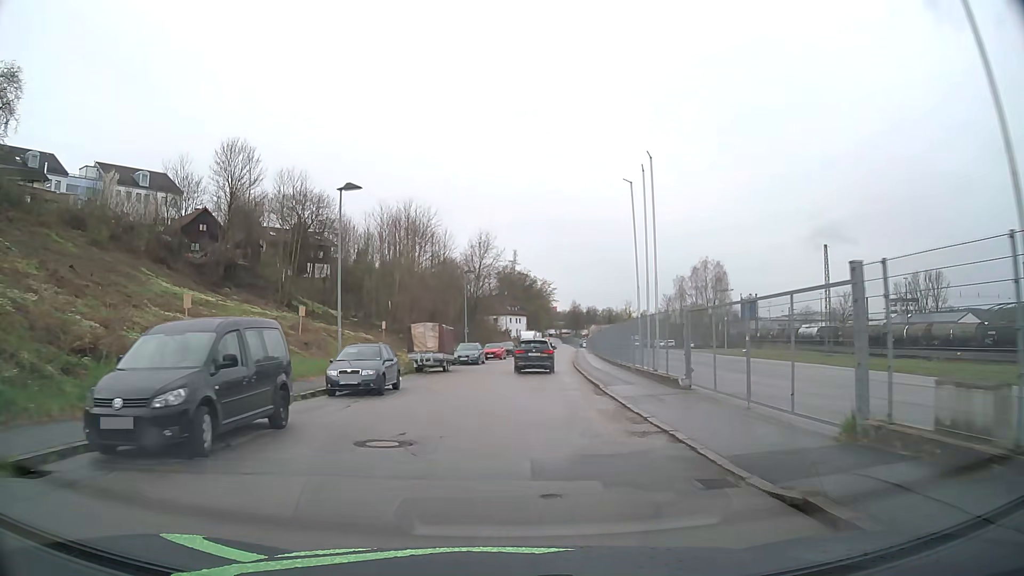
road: residential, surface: asphalt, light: Day
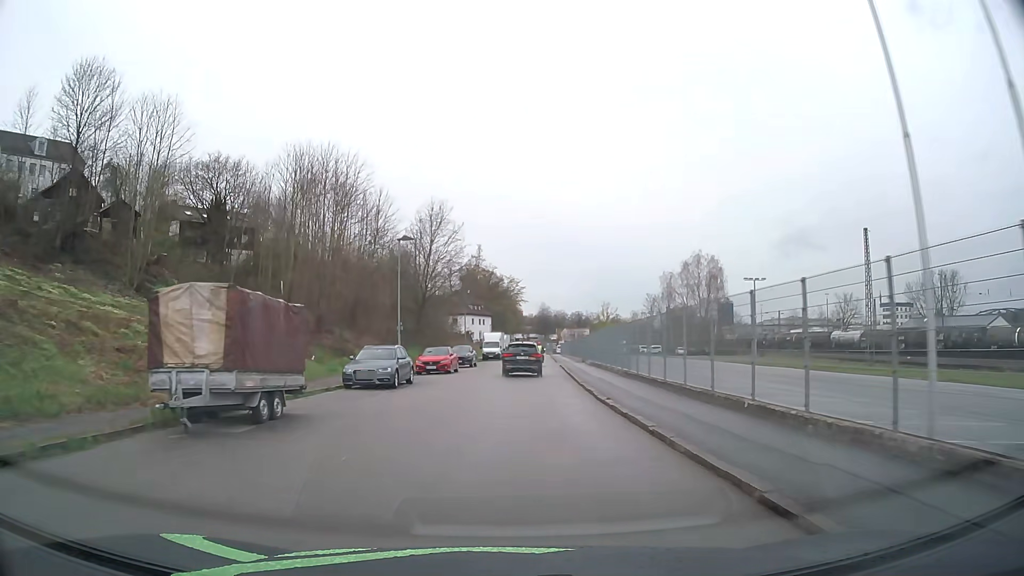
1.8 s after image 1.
(+0.8, +21.6) m; +3°
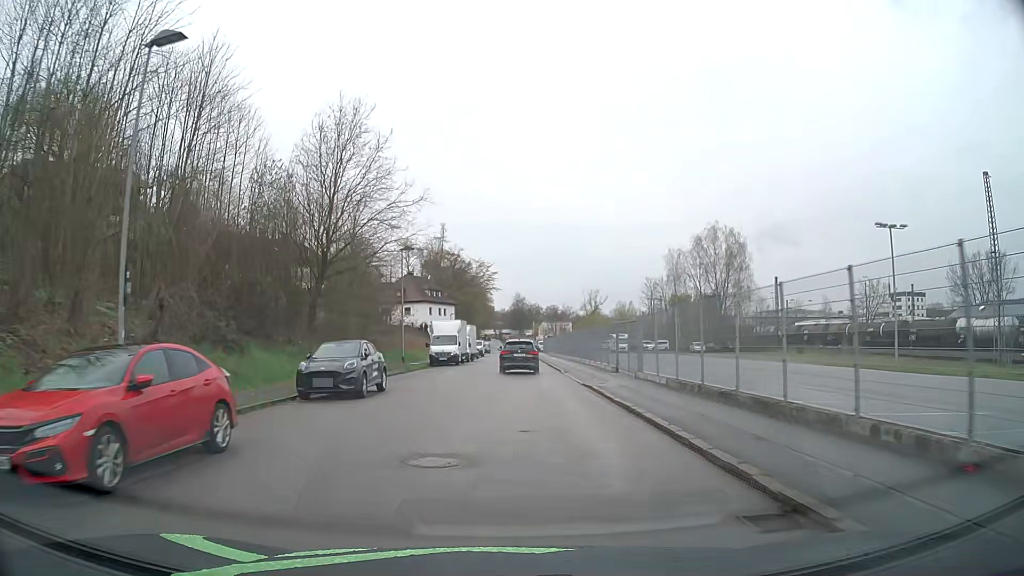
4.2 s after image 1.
(+0.8, +29.2) m; +3°
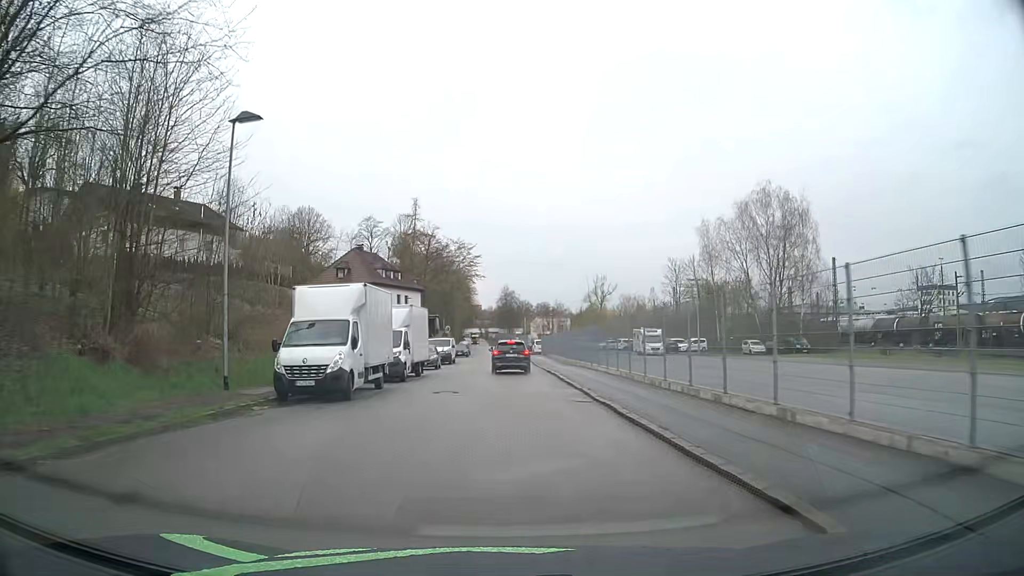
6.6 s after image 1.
(+0.2, +28.9) m; +1°
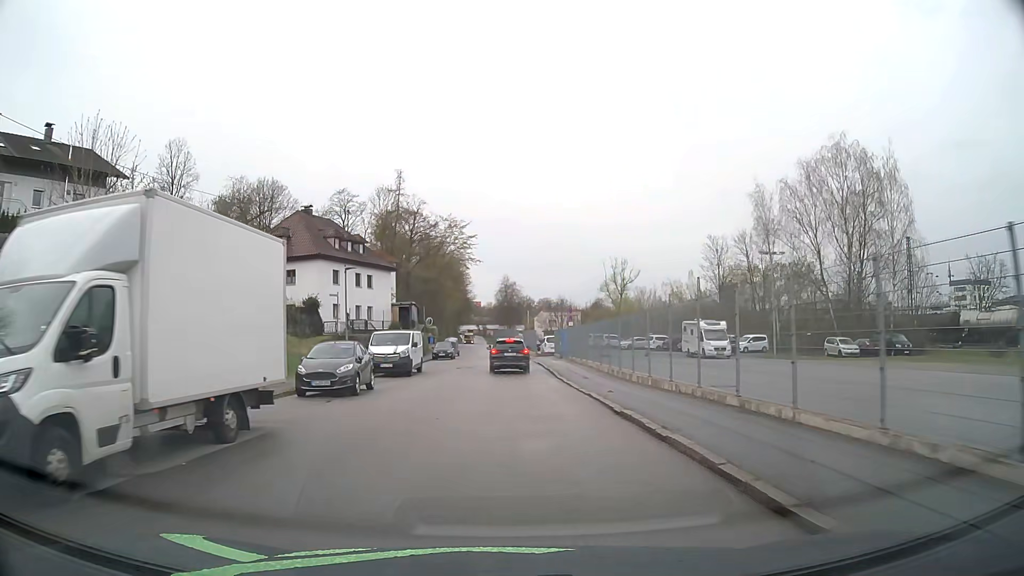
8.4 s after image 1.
(-0.1, +21.1) m; 0°
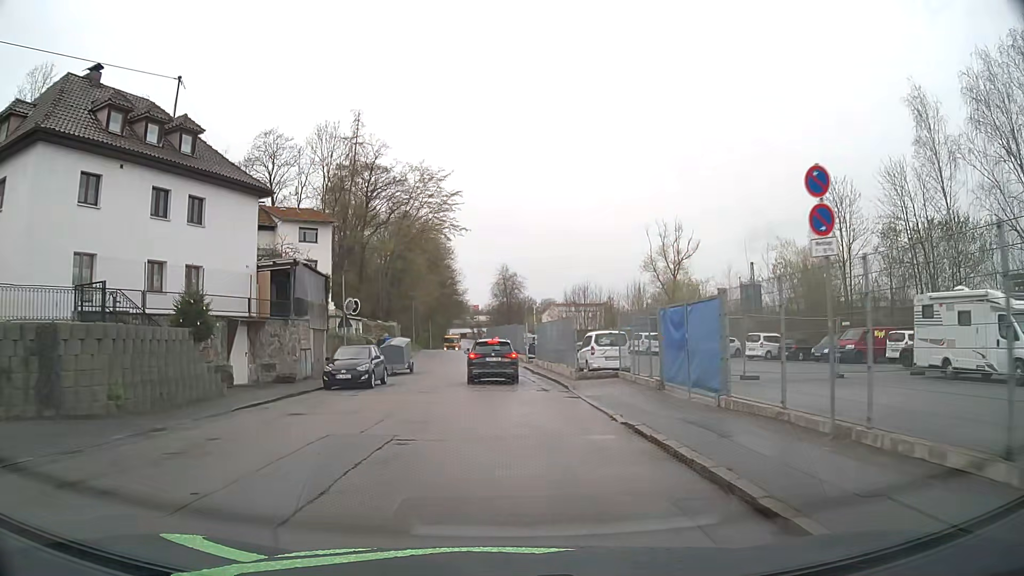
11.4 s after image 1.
(0.0, +32.8) m; 0°
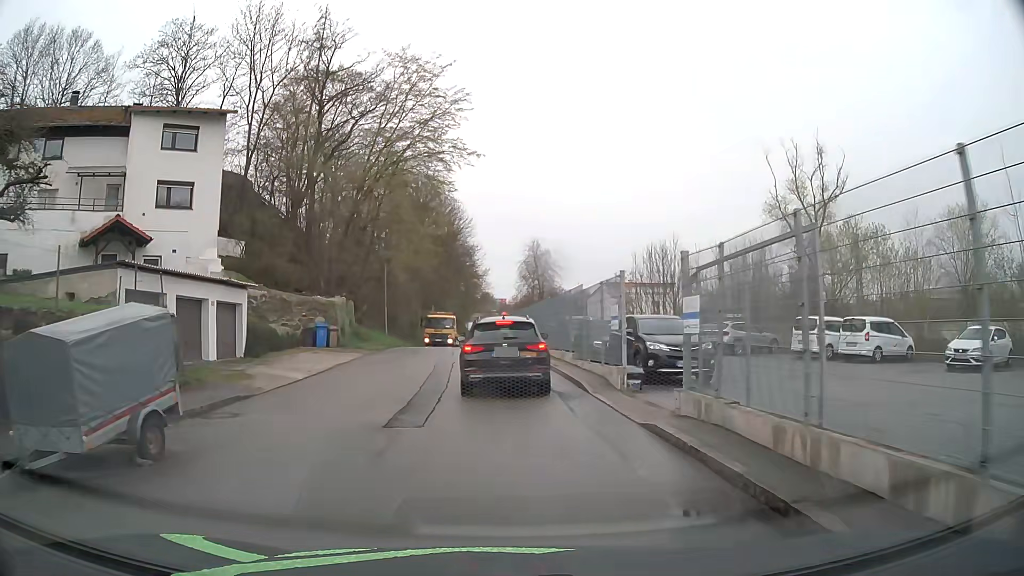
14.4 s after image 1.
(-0.3, +27.4) m; -2°
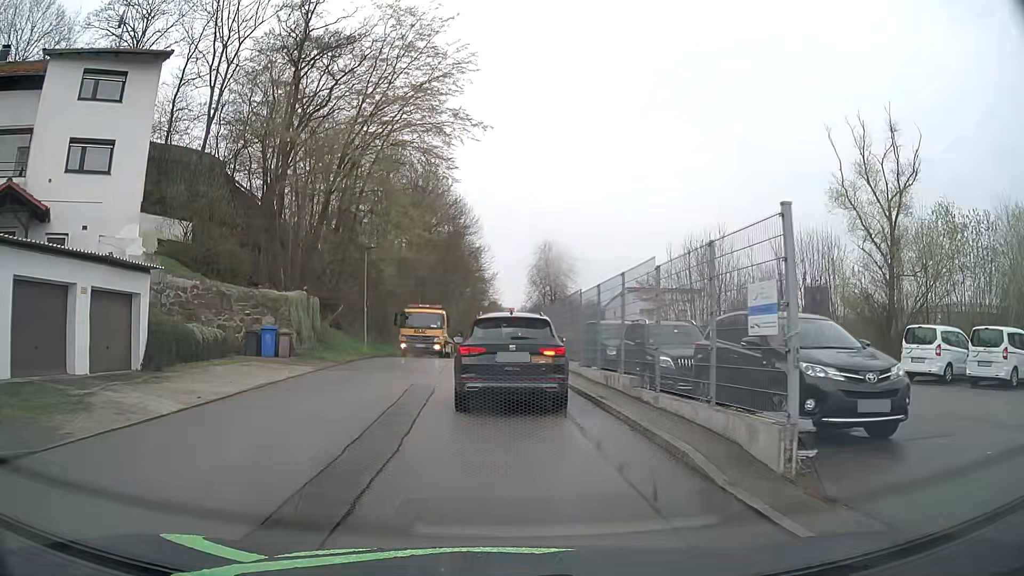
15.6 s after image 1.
(-0.1, +7.8) m; -1°
